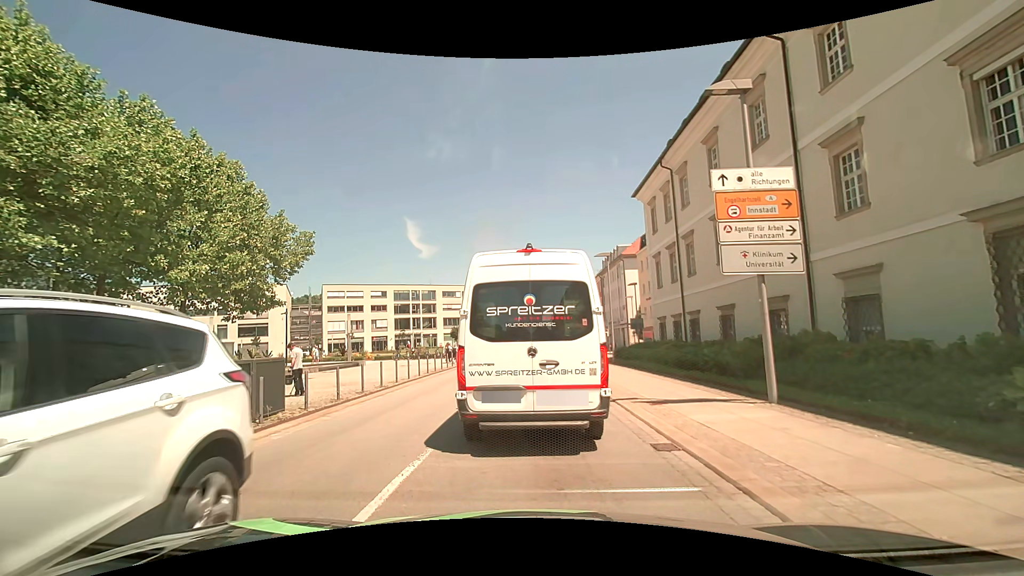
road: tertiary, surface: asphalt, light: Day
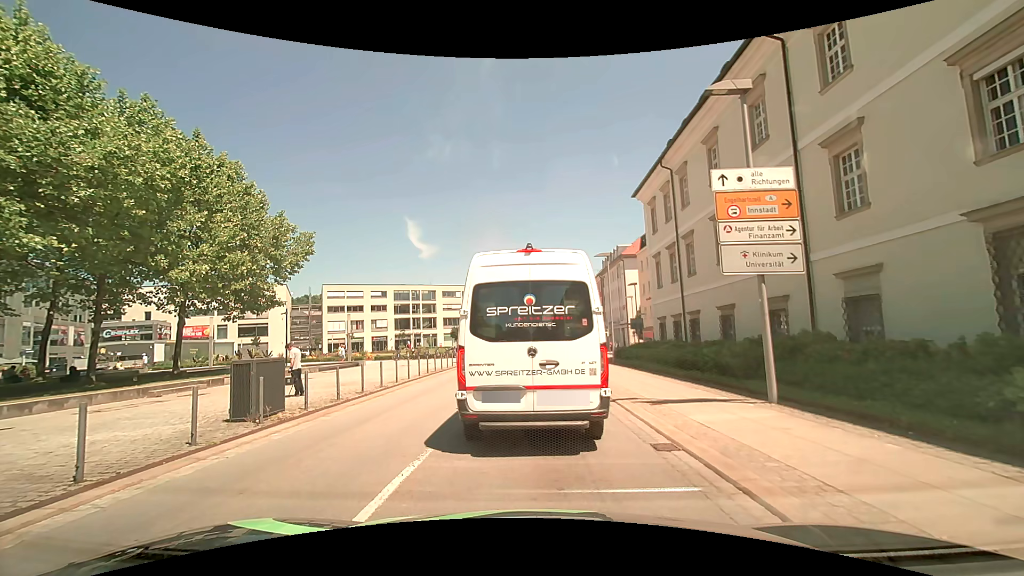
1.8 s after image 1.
(0.0, 0.0) m; 0°
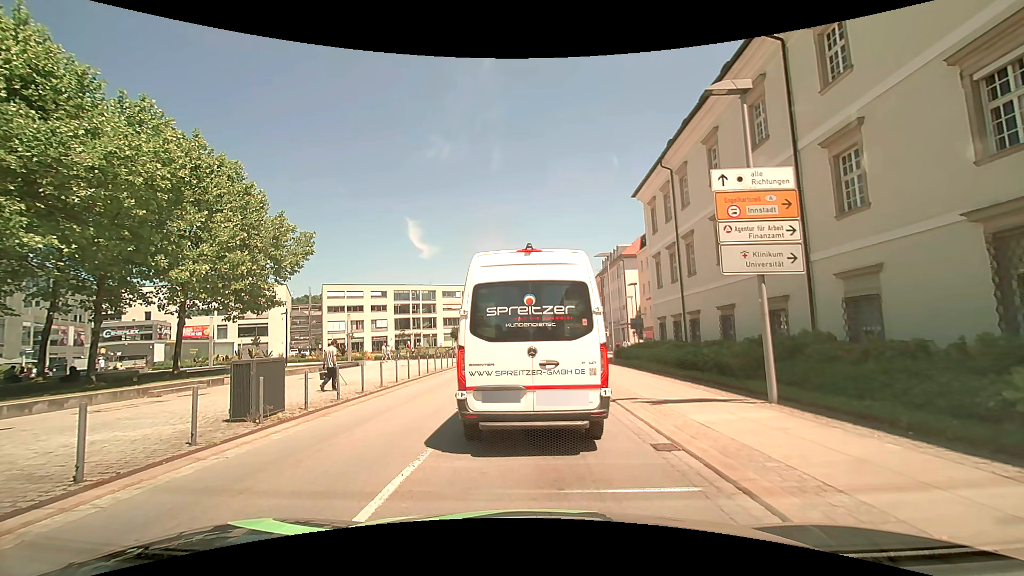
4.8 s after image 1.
(0.0, 0.0) m; 0°
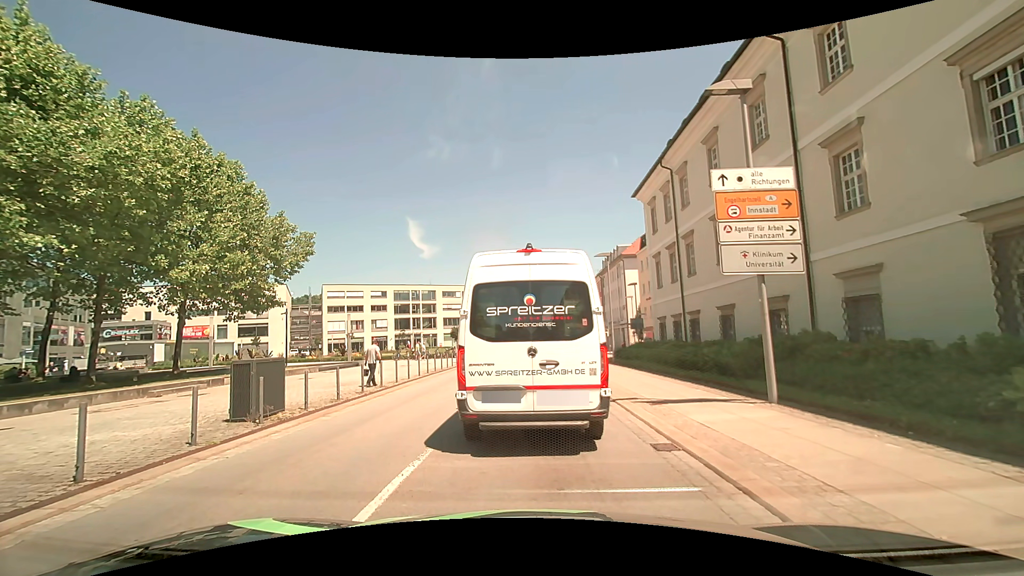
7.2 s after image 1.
(0.0, 0.0) m; 0°
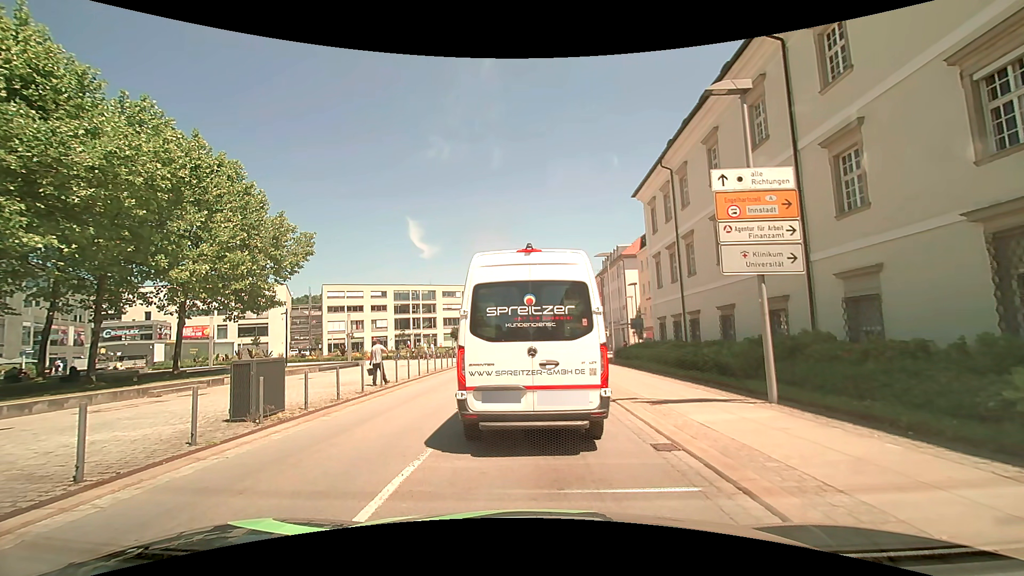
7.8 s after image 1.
(0.0, 0.0) m; 0°
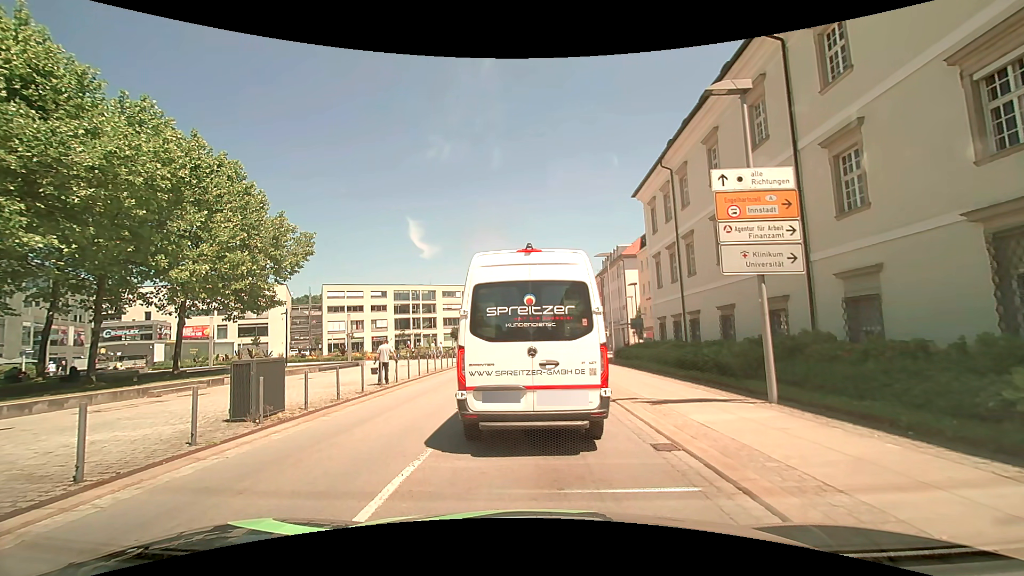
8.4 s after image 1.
(0.0, 0.0) m; 0°
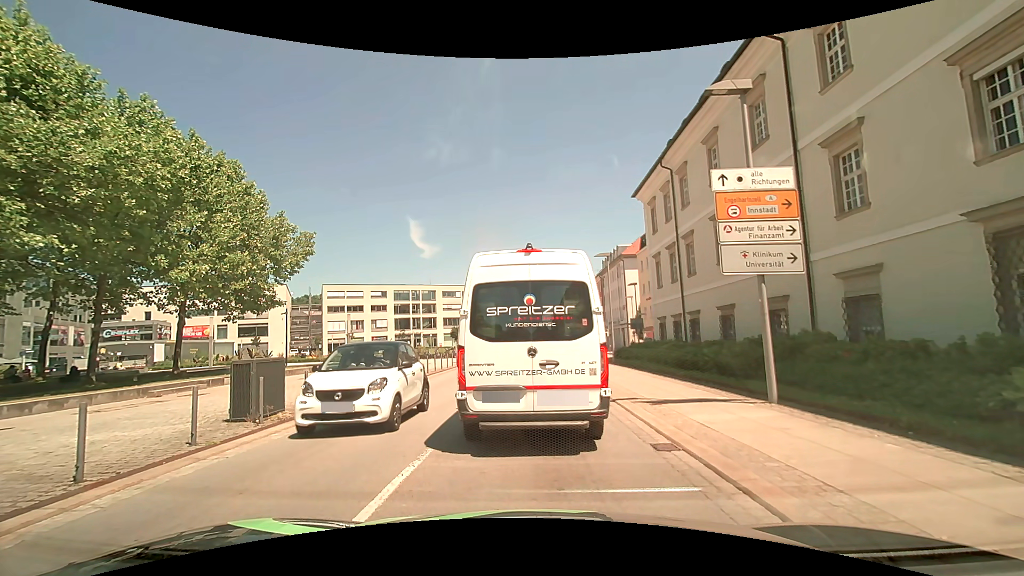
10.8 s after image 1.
(0.0, 0.0) m; 0°
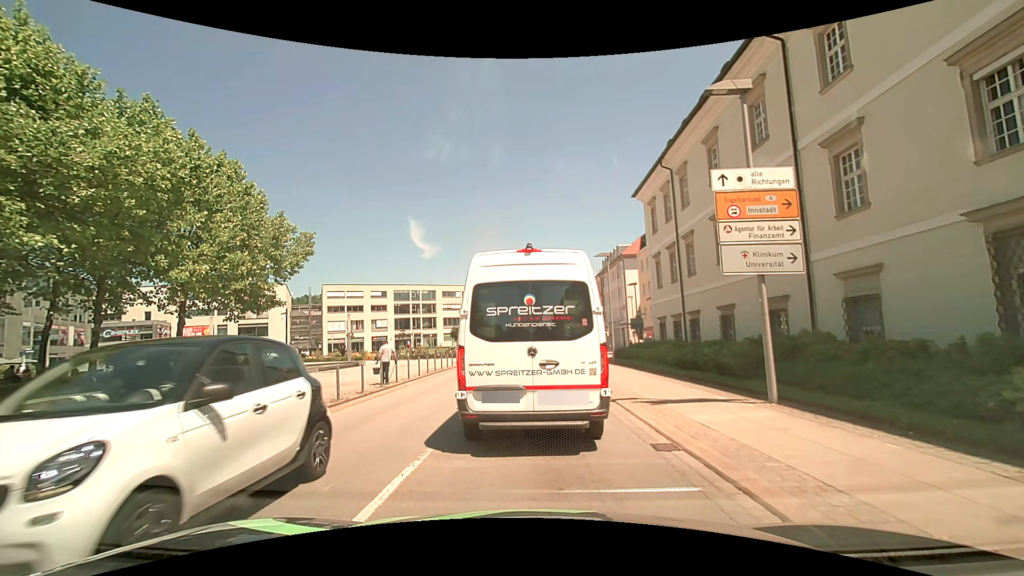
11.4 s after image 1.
(0.0, 0.0) m; 0°
(0, +10) (0, +20) (-1, +30) (0, +40) (+1, +50) (+3, +60) (+3, +70) (+2, +79) (+1, +89) (+1, +99) m
